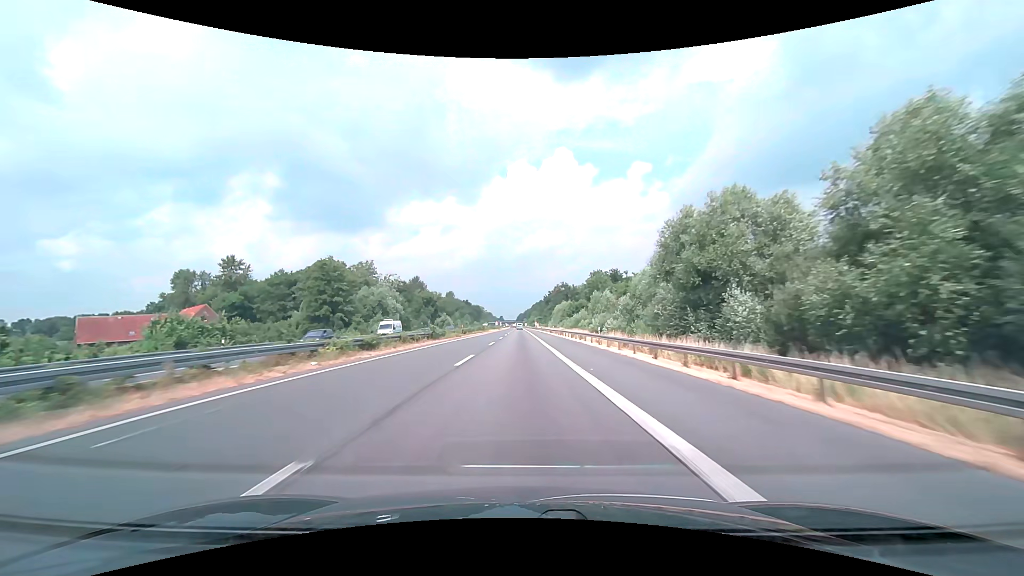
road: motorway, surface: asphalt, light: Day
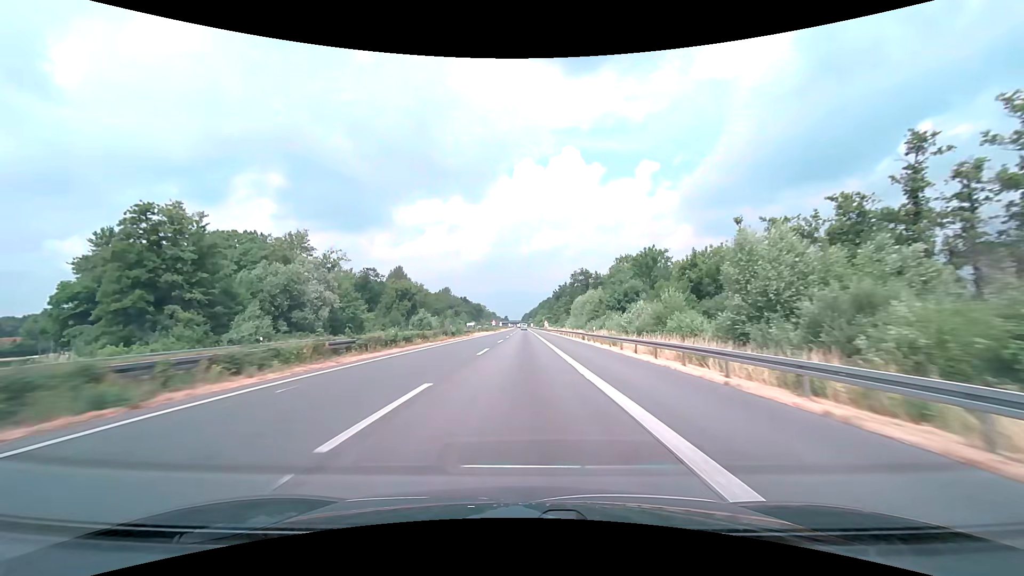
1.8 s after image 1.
(-0.2, +47.5) m; -1°
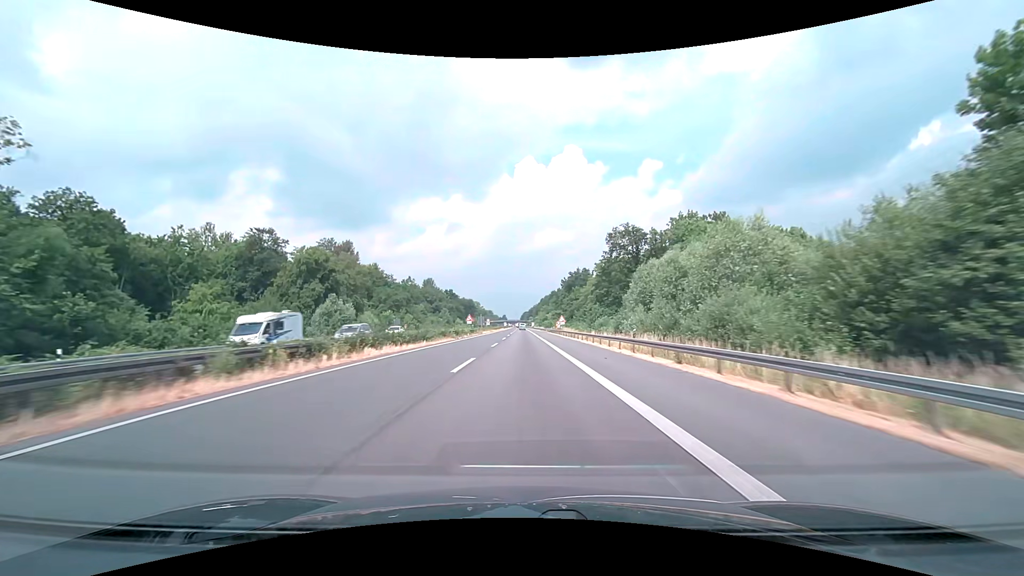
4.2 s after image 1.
(-0.1, +63.3) m; 0°
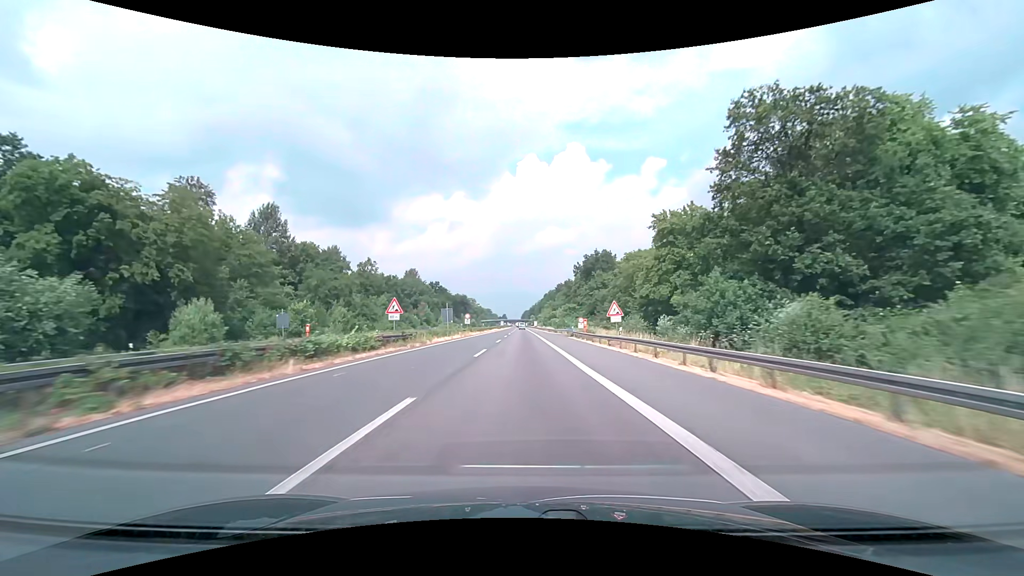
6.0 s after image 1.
(-0.2, +47.5) m; 0°
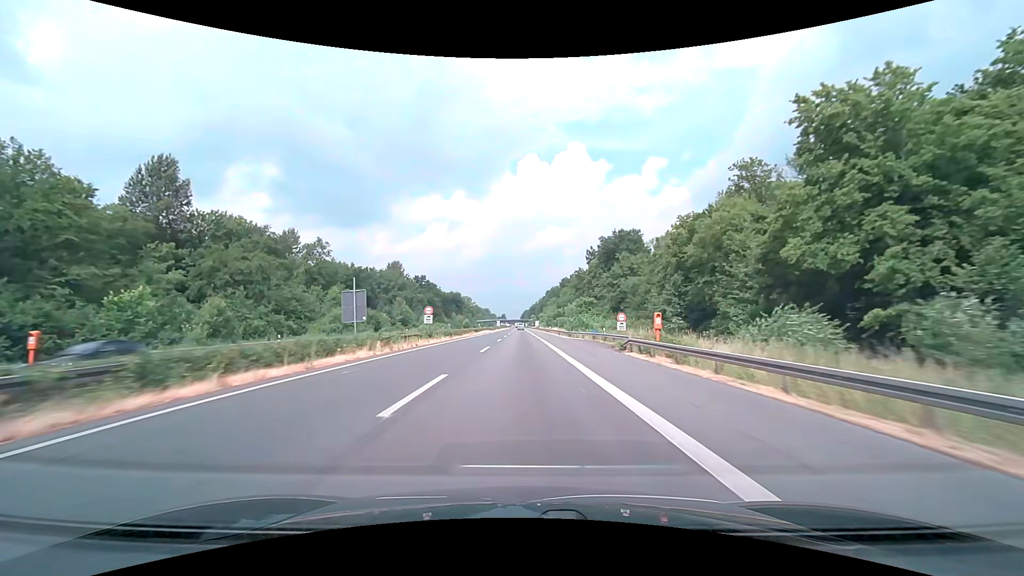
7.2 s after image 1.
(0.0, +31.7) m; 0°
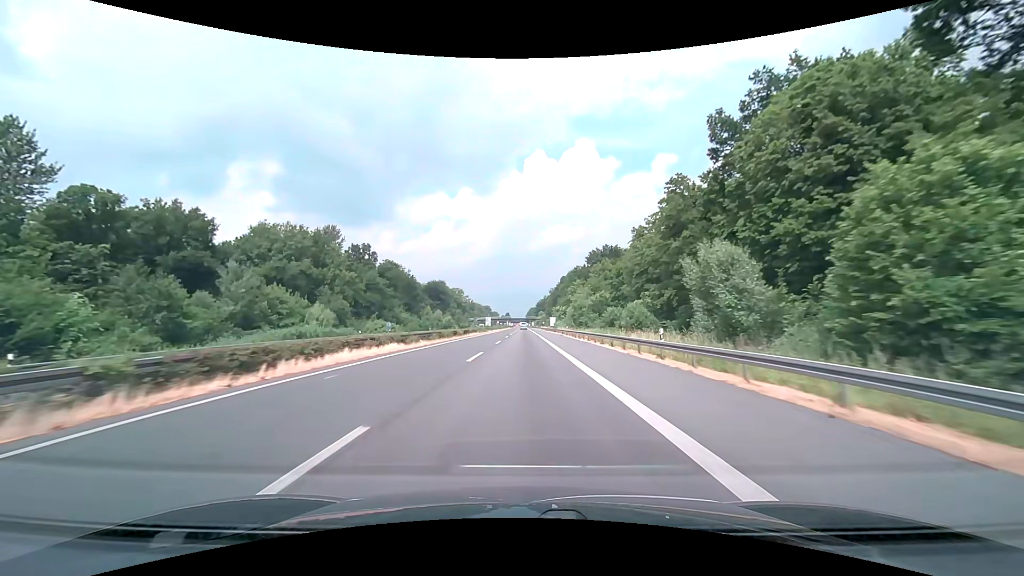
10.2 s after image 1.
(-0.4, +79.1) m; -1°
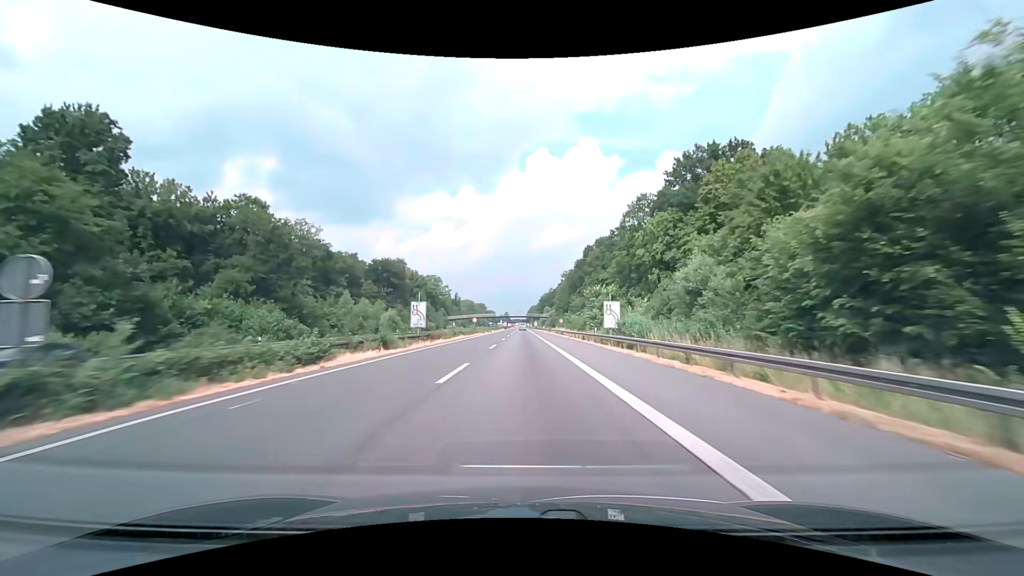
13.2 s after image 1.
(-0.2, +79.2) m; 0°
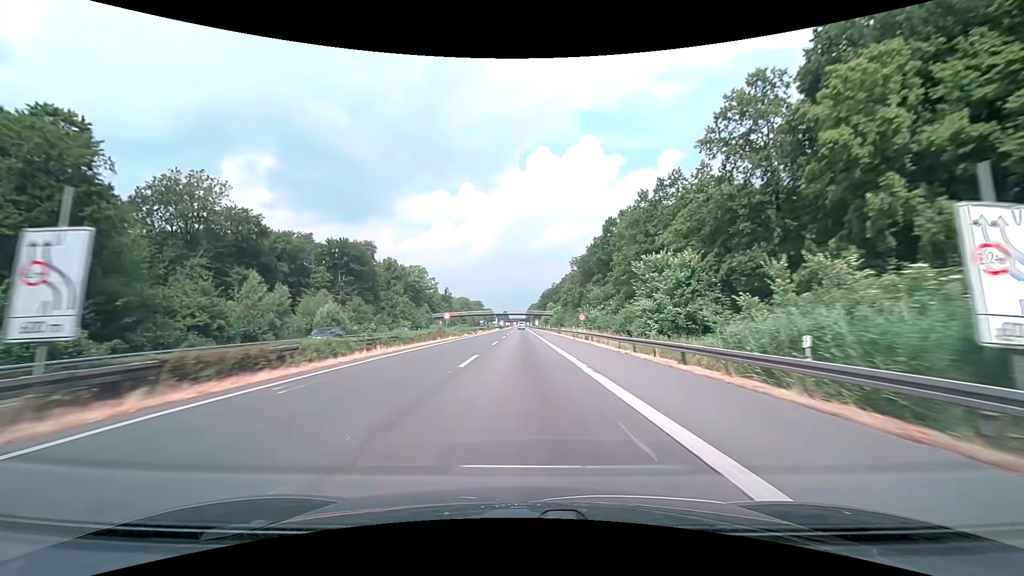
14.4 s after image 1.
(0.0, +31.6) m; 0°
(0, +10) (0, +20) (0, +30) (0, +40) (0, +50) (0, +60) (0, +70) (0, +80) (0, +90) (0, +100) m
